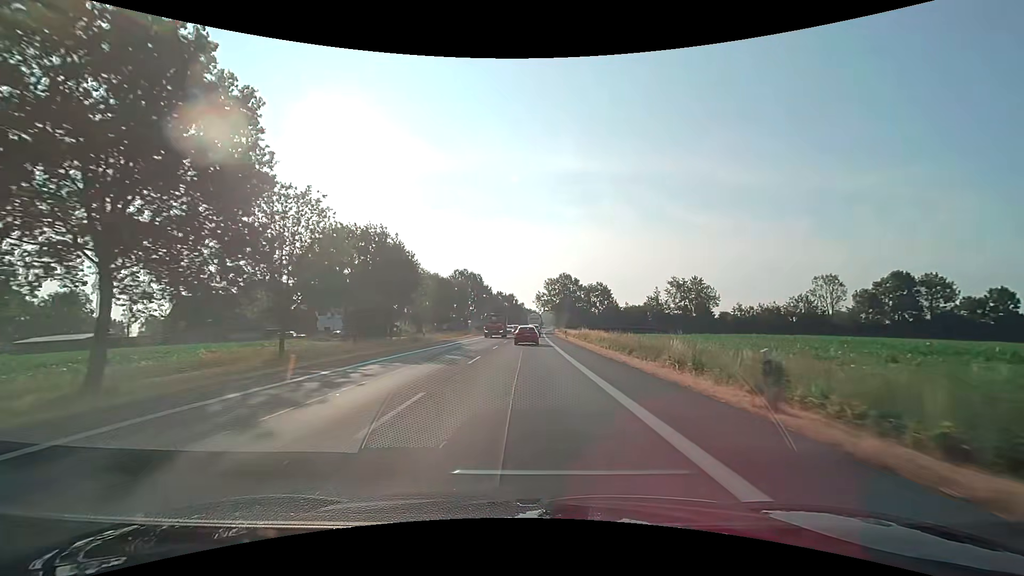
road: primary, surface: asphalt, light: Day
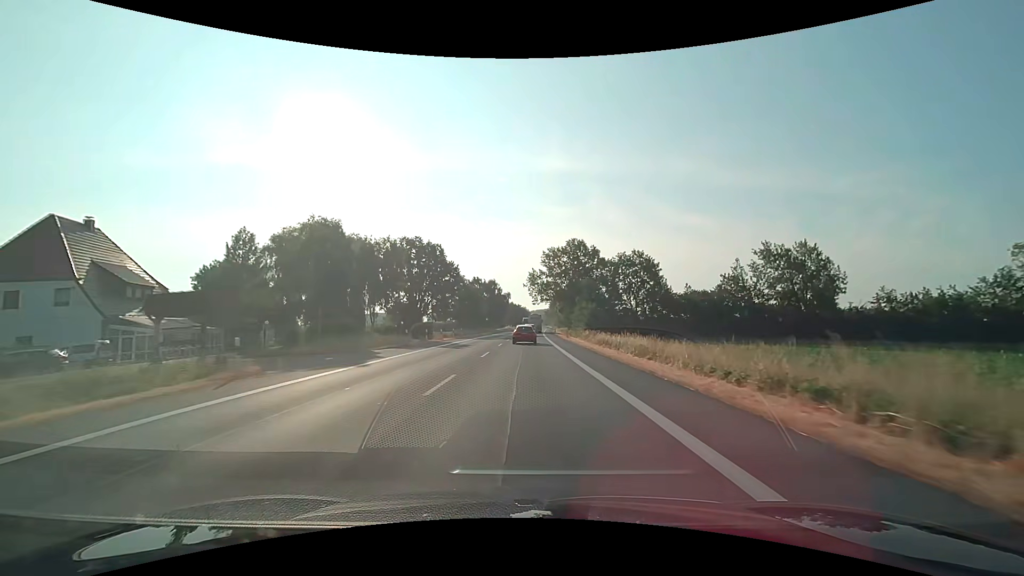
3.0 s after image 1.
(+0.6, +56.7) m; +1°
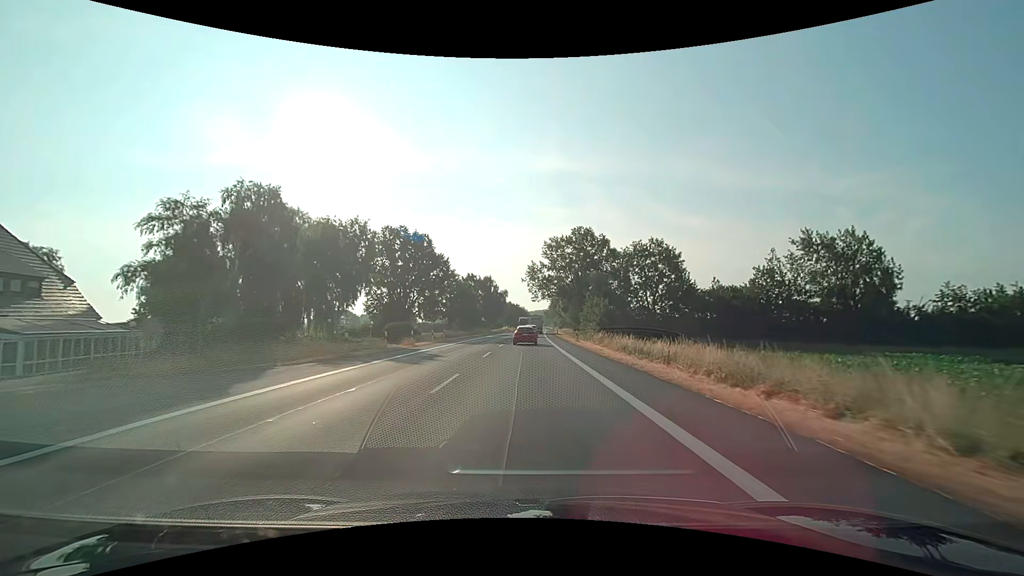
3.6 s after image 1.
(0.0, +11.6) m; 0°
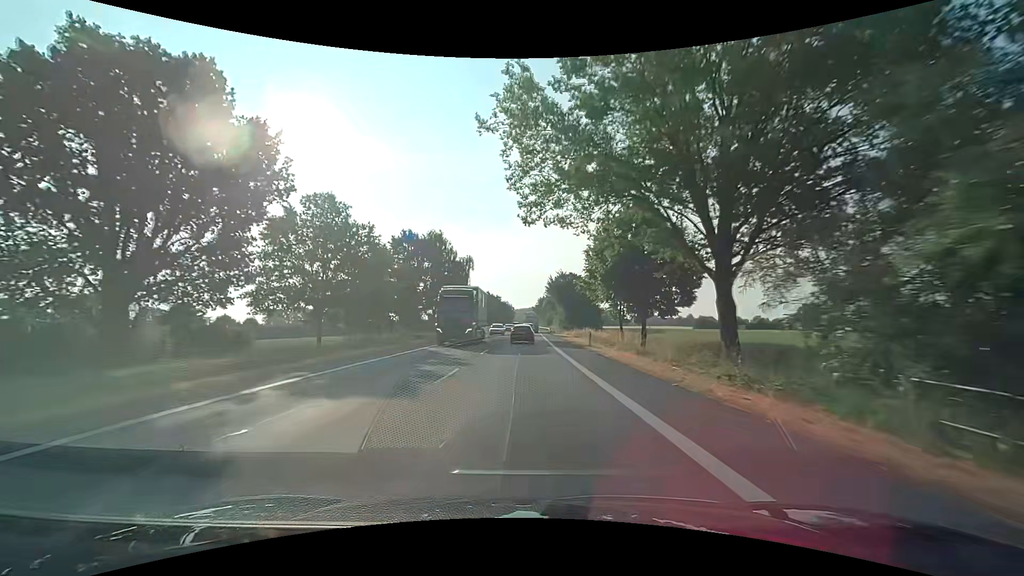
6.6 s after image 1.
(+0.8, +58.7) m; +2°
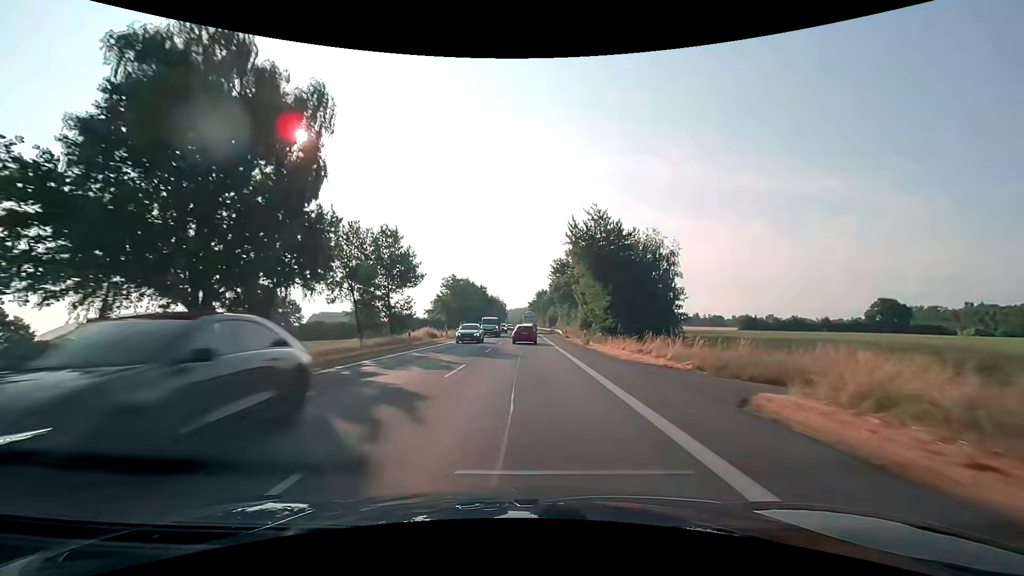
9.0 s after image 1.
(+0.1, +47.2) m; 0°
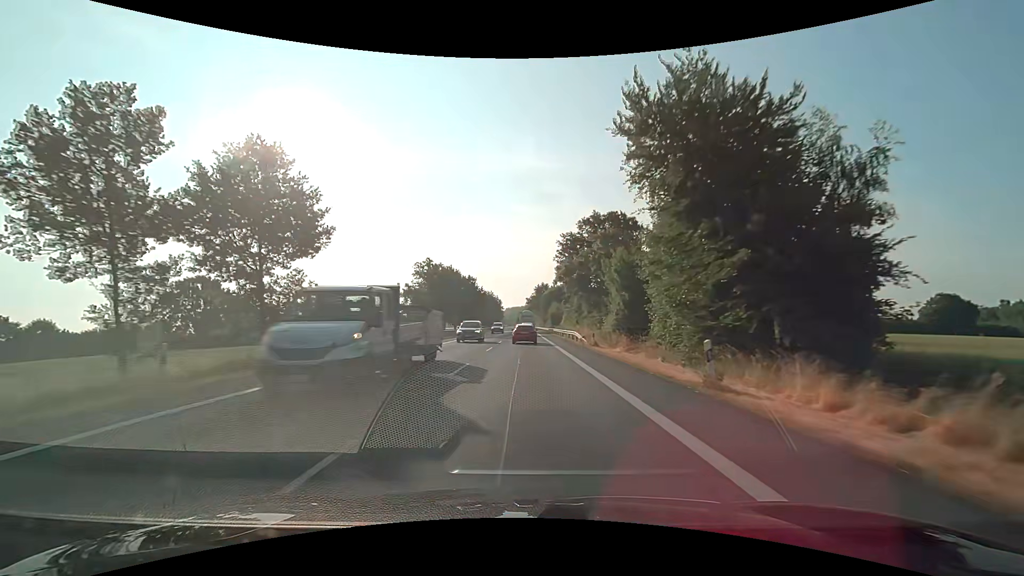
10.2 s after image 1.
(0.0, +23.4) m; 0°
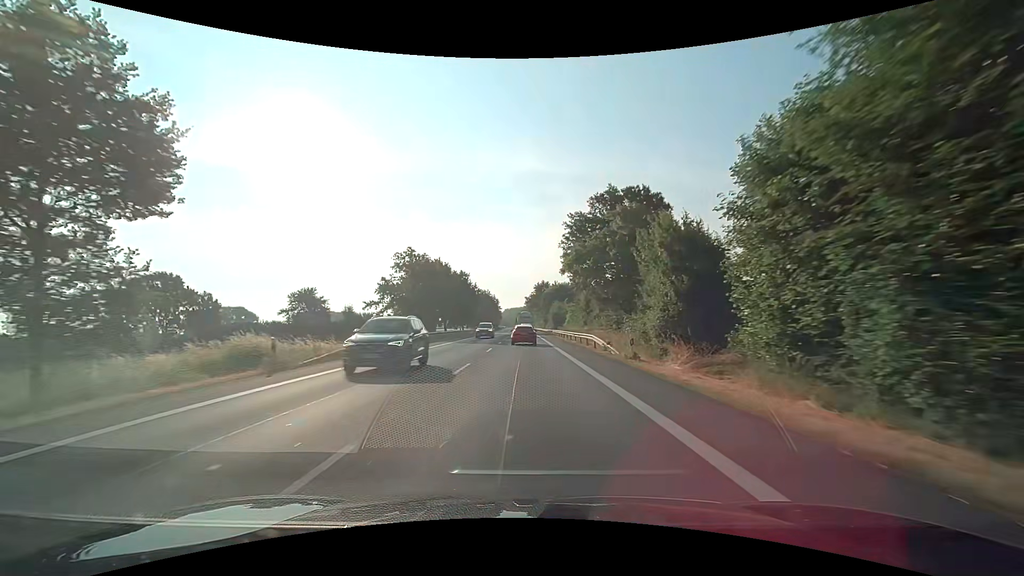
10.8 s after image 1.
(0.0, +11.6) m; 0°
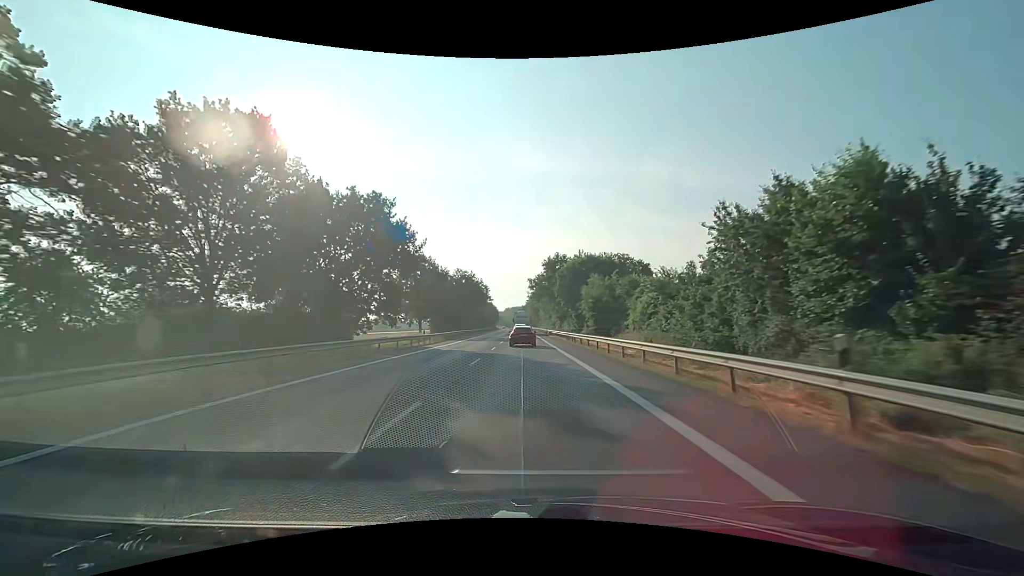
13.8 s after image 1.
(-0.1, +57.1) m; 0°
(0, +10) (0, +20) (0, +30) (0, +40) (0, +50) (0, +60) (0, +70) (0, +80) (-1, +90) (-1, +100) m
